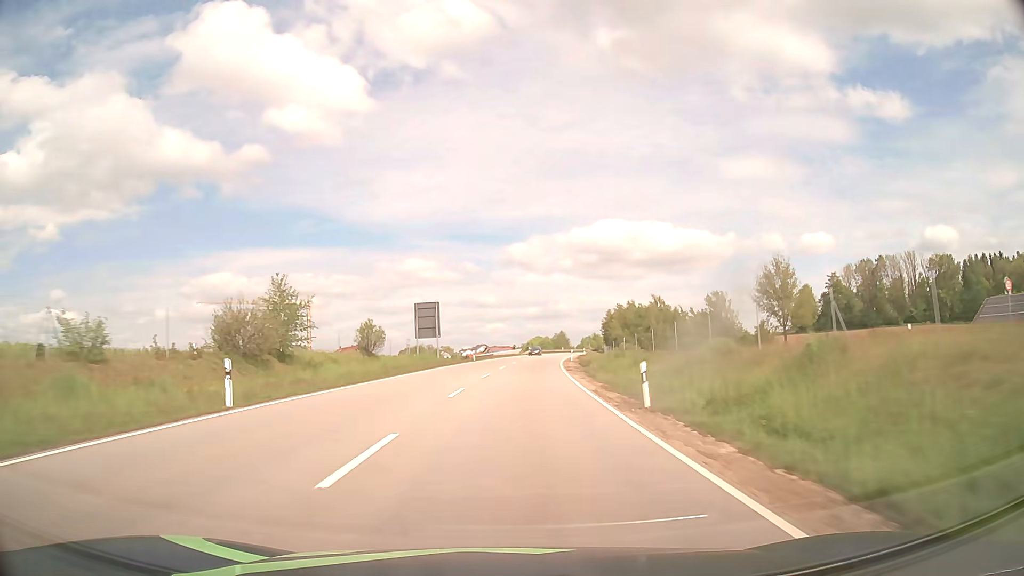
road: primary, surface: asphalt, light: Day
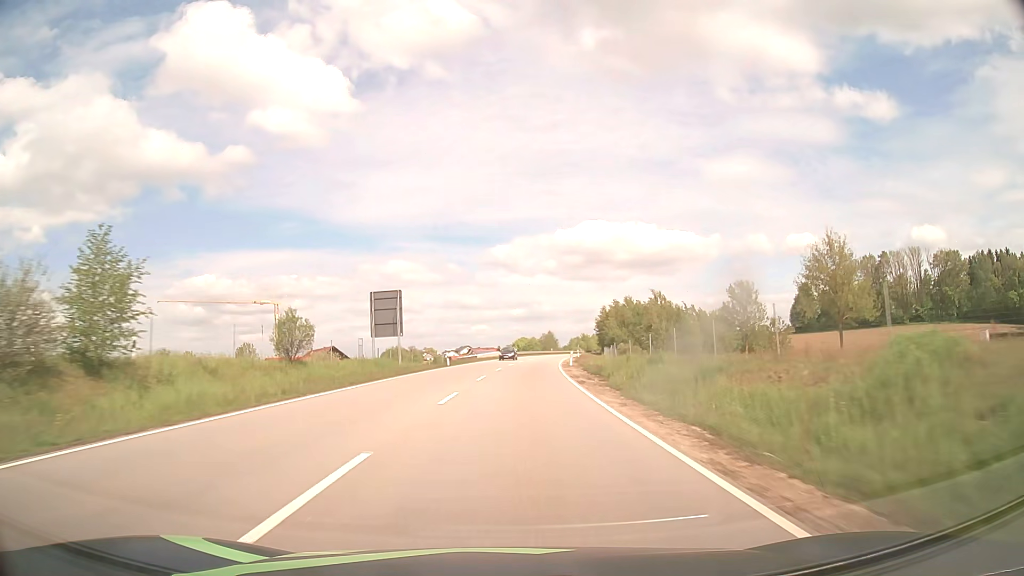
(+0.2, +13.8) m; +1°
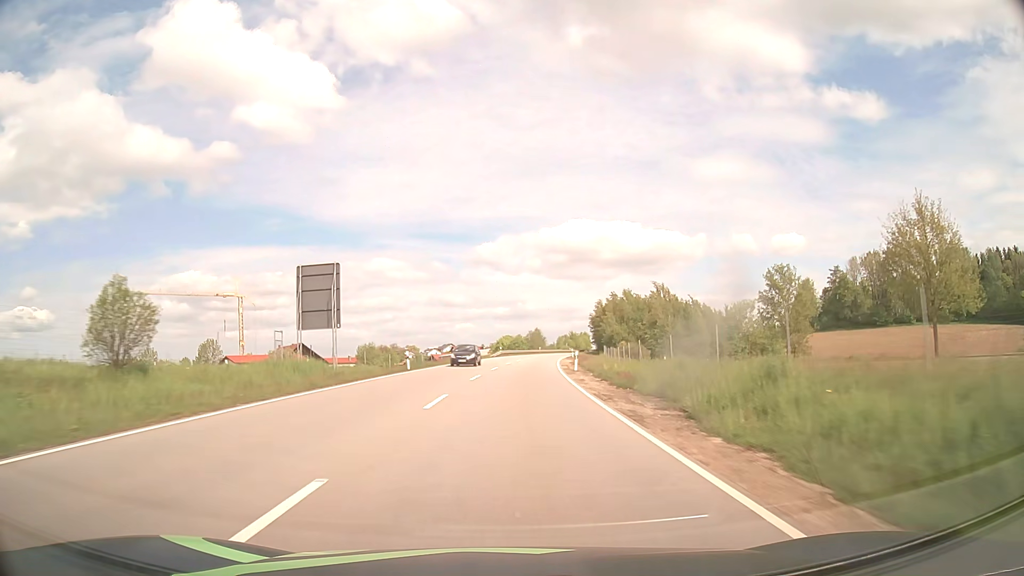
(+0.1, +14.0) m; +1°
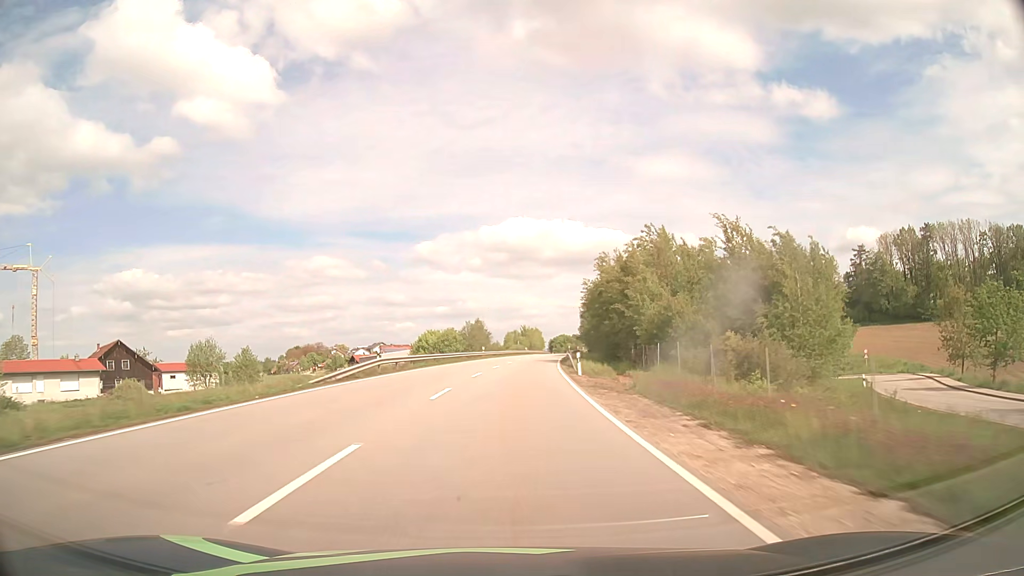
(+2.6, +57.9) m; +5°
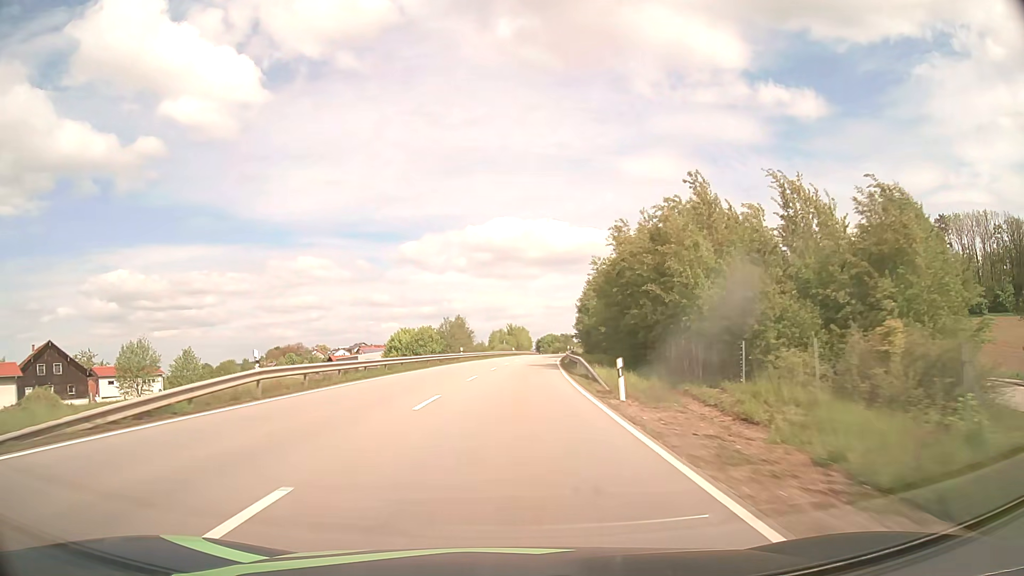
(+0.2, +14.7) m; +1°
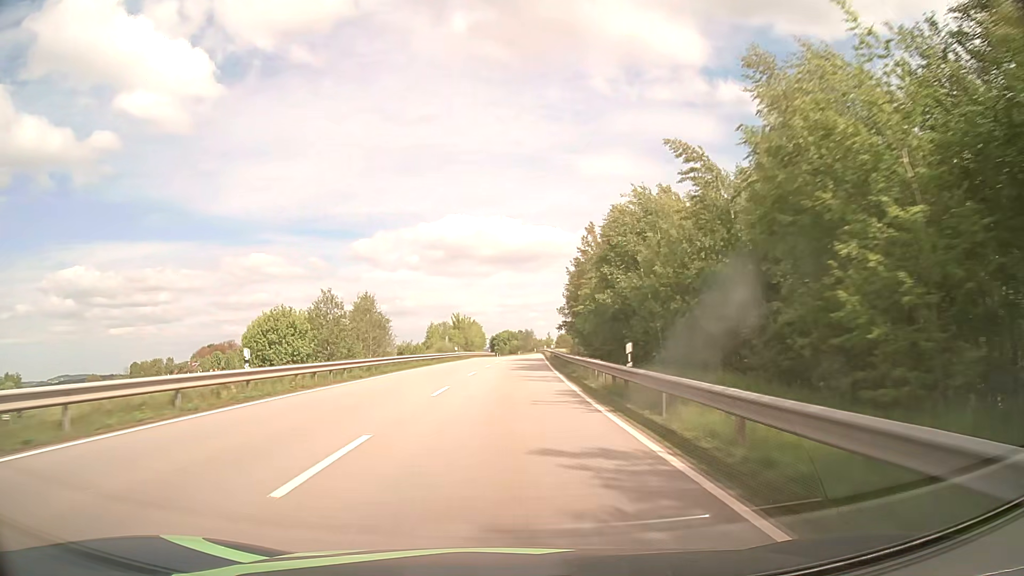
(+1.4, +44.3) m; +4°
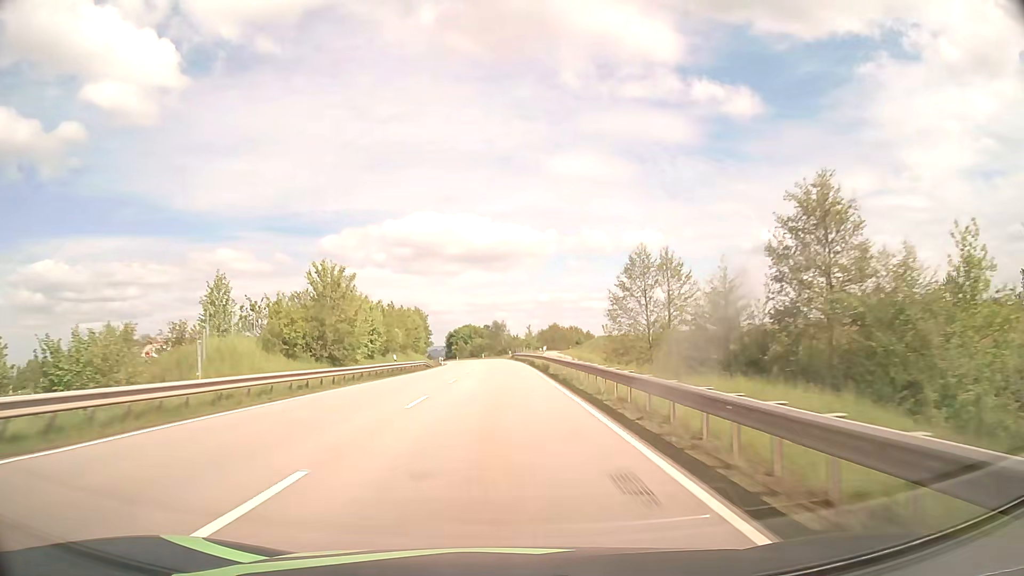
(+2.3, +74.7) m; +3°
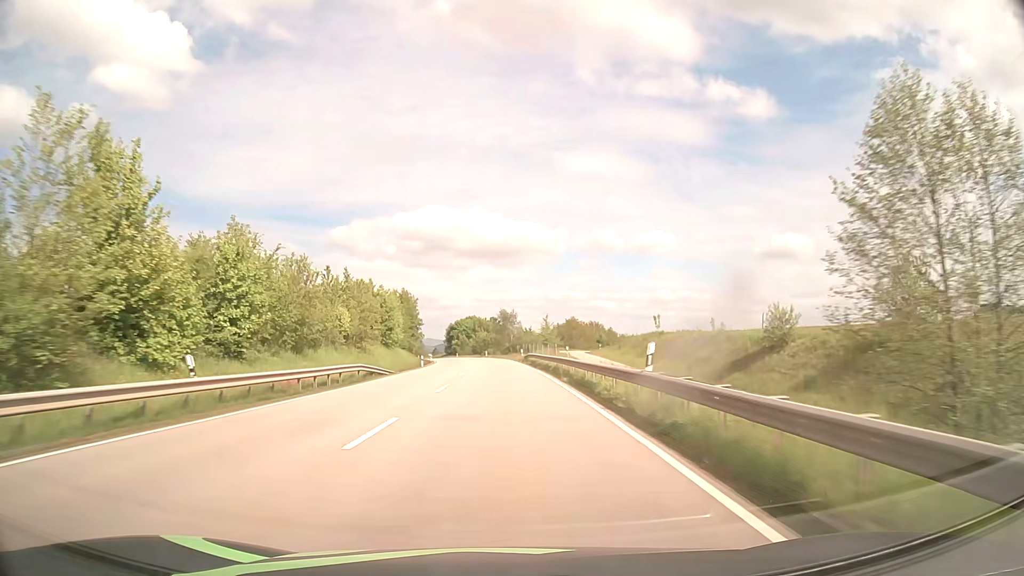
(-0.2, +30.6) m; -1°
(0, +10) (0, +20) (0, +30) (-1, +40) (-1, +50) (-2, +60) (-2, +70) (-3, +80) (-4, +90) (-5, +100) m
